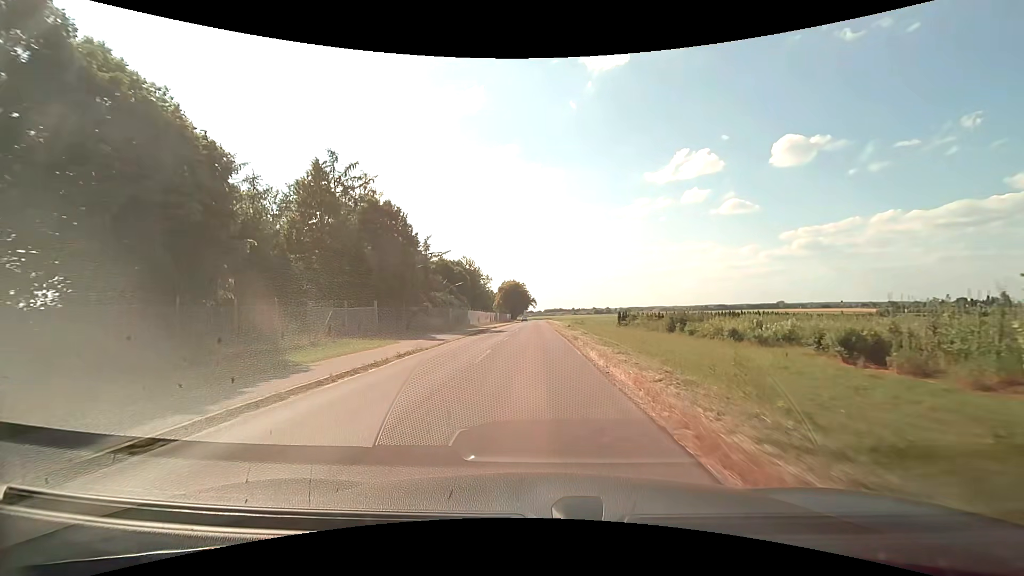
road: unclassified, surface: asphalt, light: Day
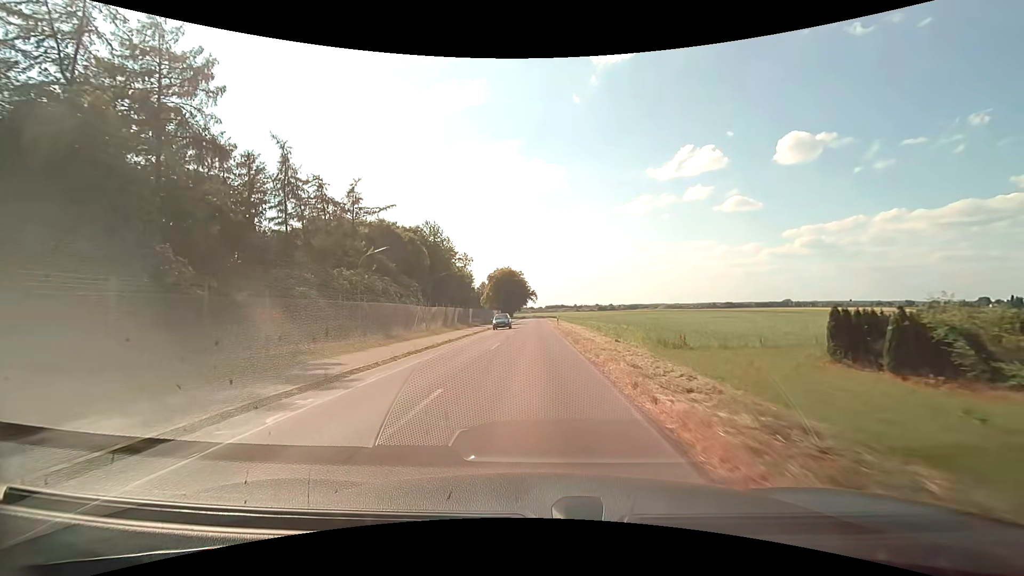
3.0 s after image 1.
(-0.2, +46.0) m; 0°
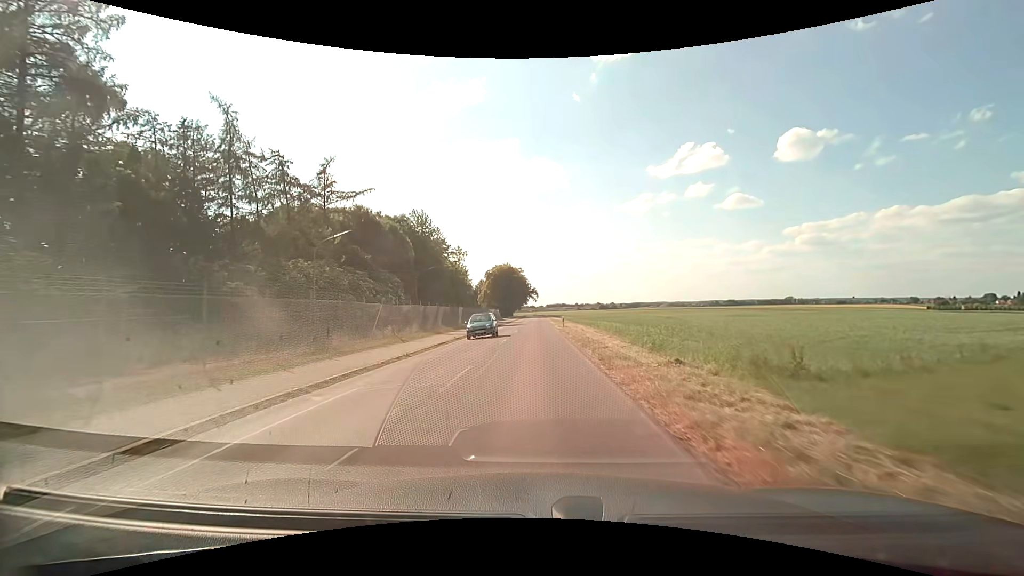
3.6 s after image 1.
(0.0, +9.2) m; 0°
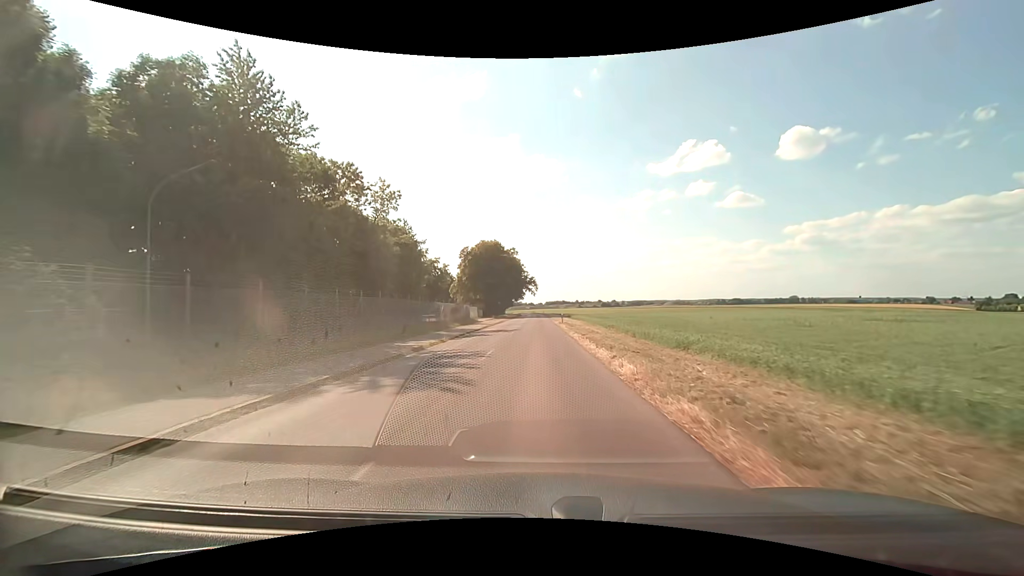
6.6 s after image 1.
(-0.1, +45.9) m; 0°
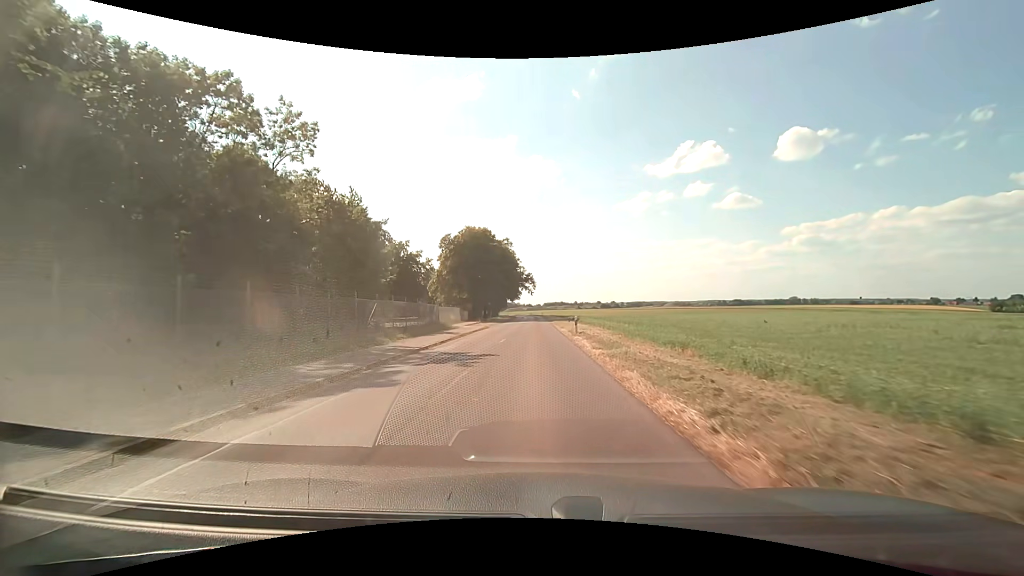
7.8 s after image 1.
(+0.1, +18.3) m; 0°
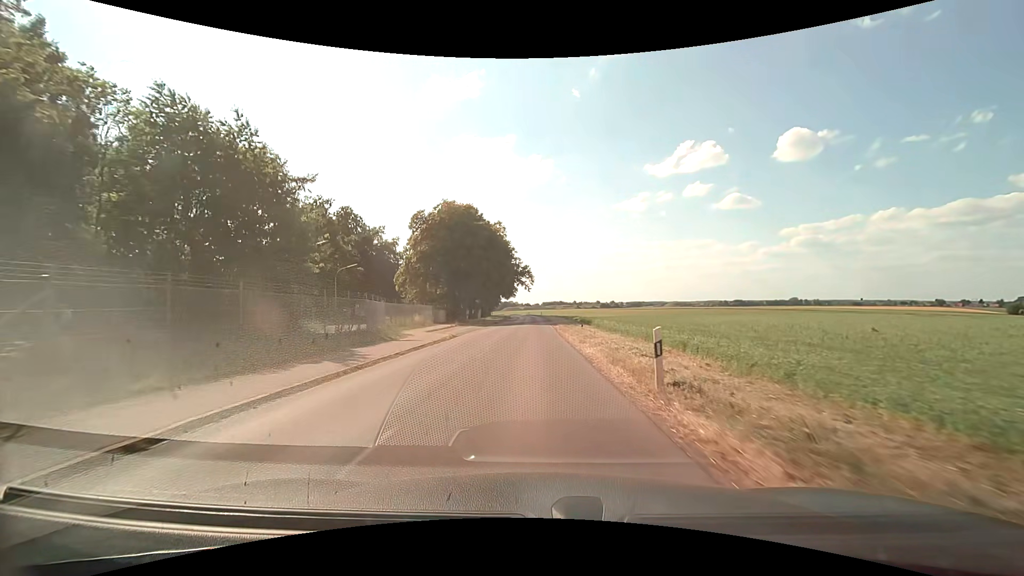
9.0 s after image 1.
(+0.1, +18.3) m; 0°
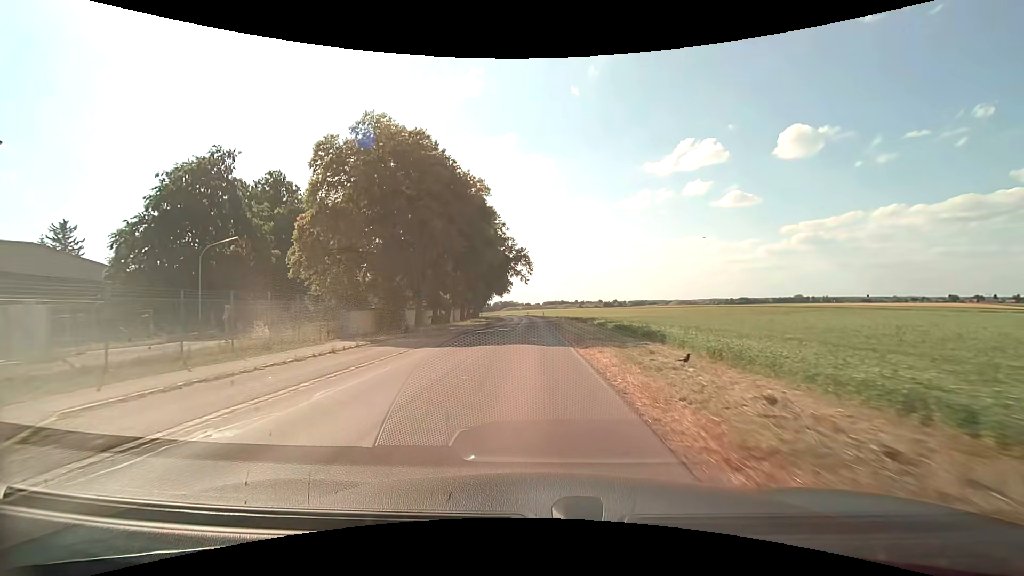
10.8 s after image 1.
(+0.1, +27.4) m; 0°
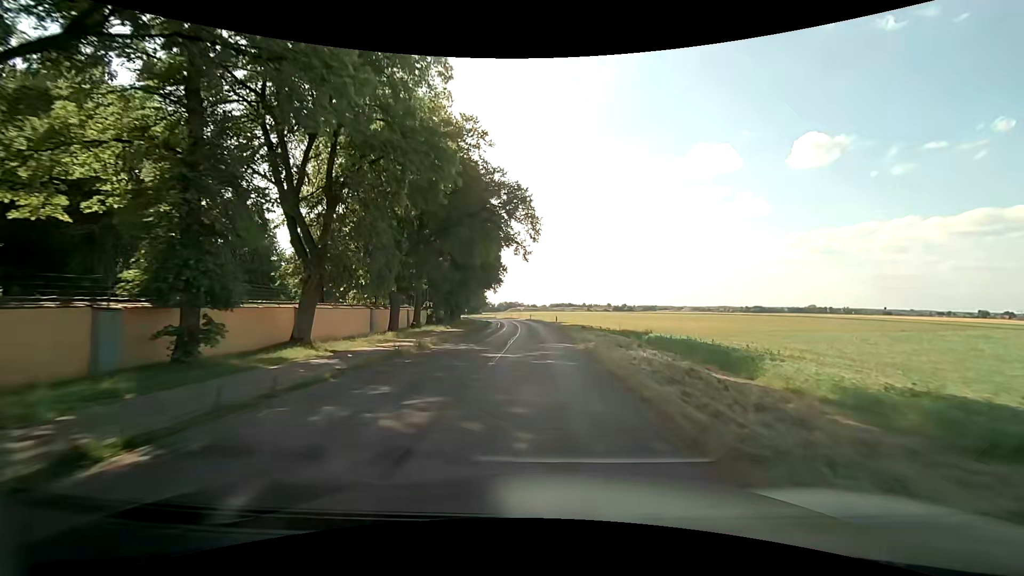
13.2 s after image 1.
(-0.1, +36.3) m; 0°
(0, +10) (0, +20) (0, +30) (-1, +40) (-1, +50) (-1, +60) (-2, +70) (-3, +80) (-4, +90) (-6, +100) m
